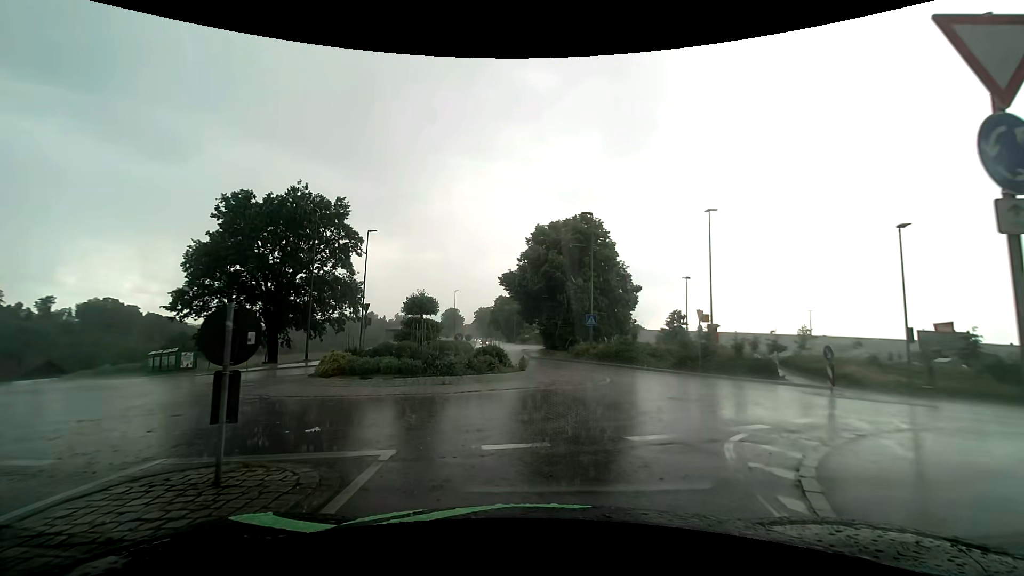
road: tertiary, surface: asphalt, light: Day
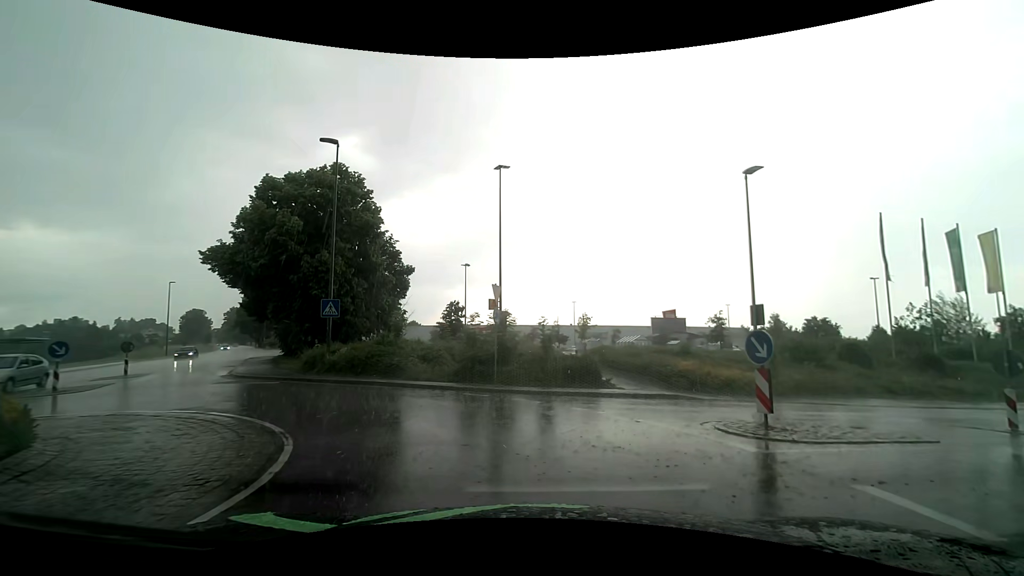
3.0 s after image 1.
(+2.1, +11.6) m; +26°
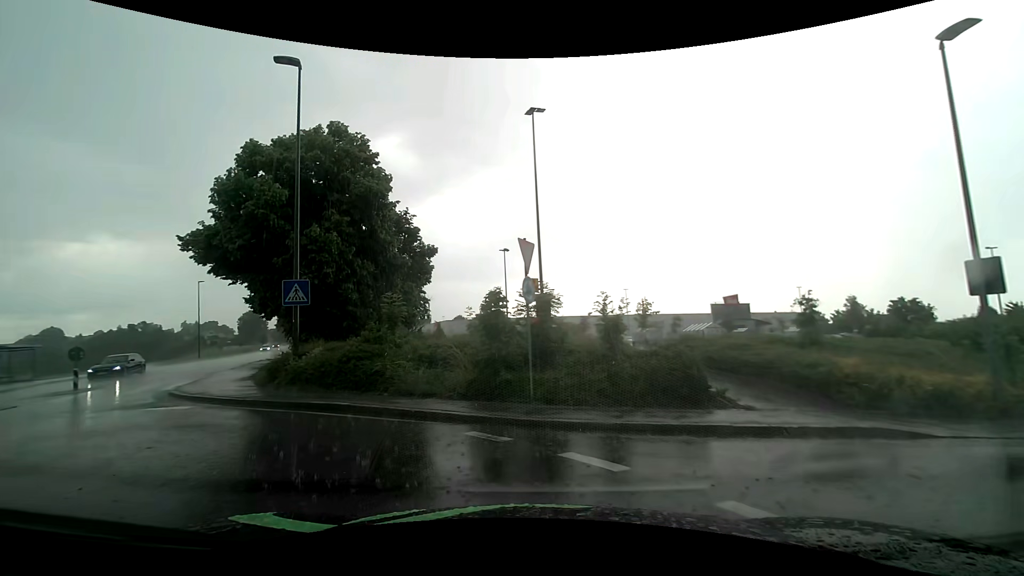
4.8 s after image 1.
(0.0, +6.8) m; -4°
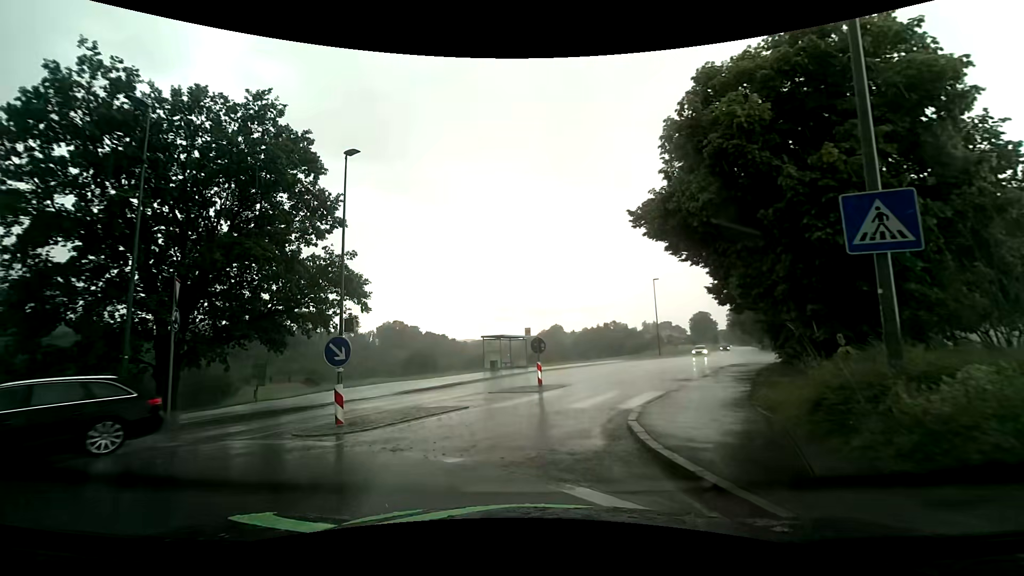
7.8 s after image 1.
(-3.8, +8.0) m; -50°
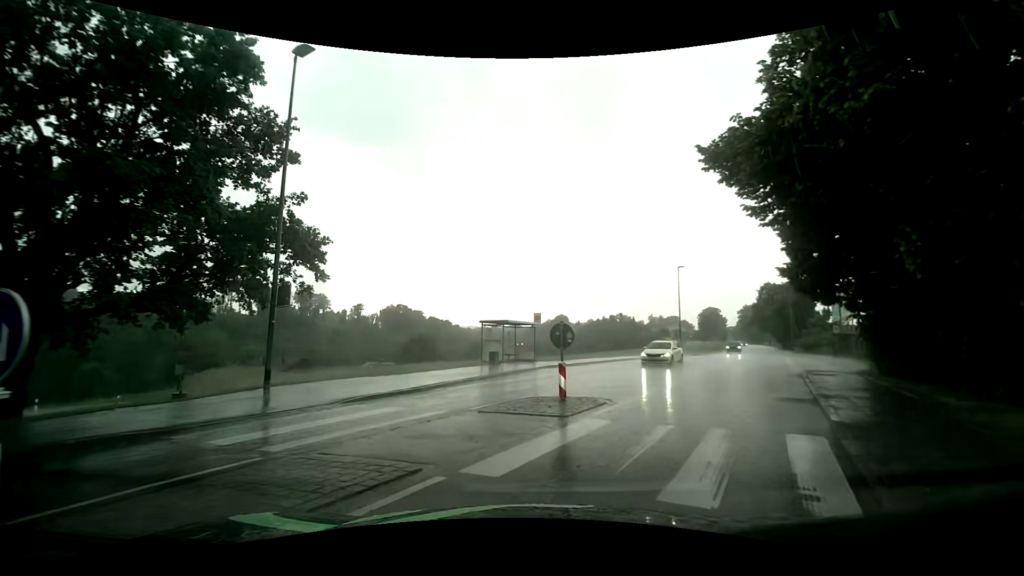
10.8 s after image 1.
(-0.4, +6.7) m; -1°
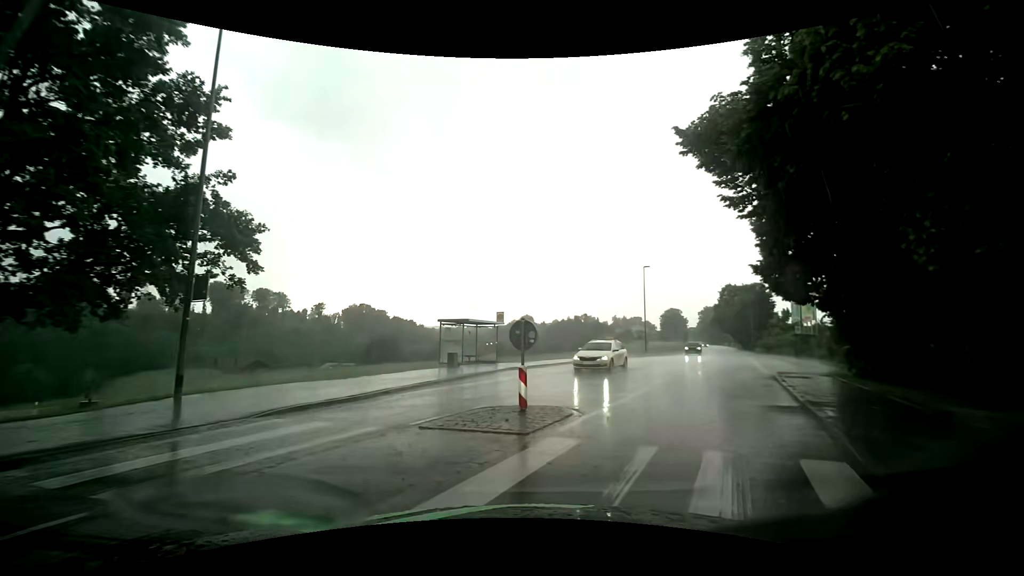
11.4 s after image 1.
(0.0, +1.7) m; +2°
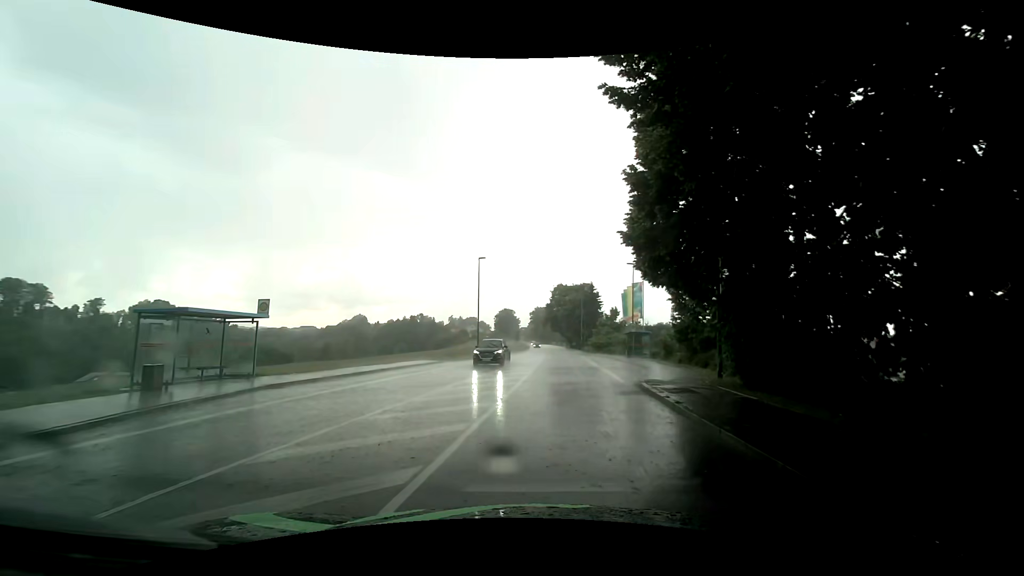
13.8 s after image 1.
(+1.5, +8.0) m; +20°
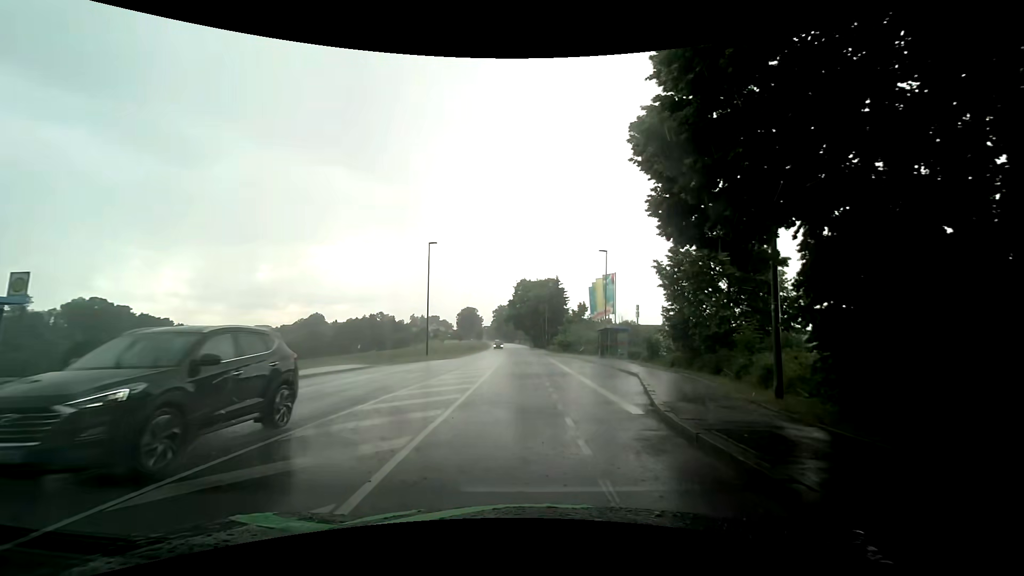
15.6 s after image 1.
(+0.4, +7.3) m; +6°
